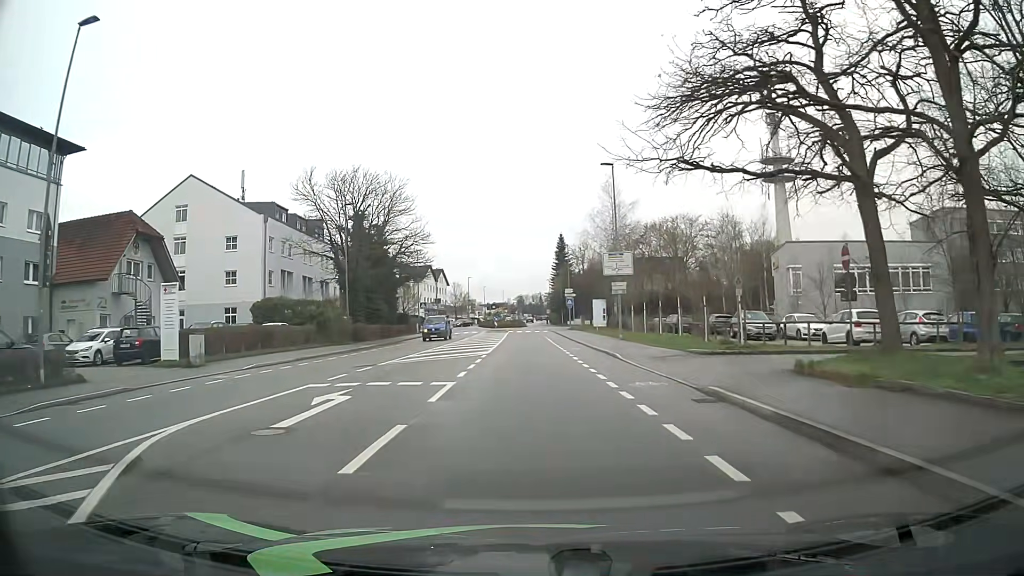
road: tertiary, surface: asphalt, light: Day
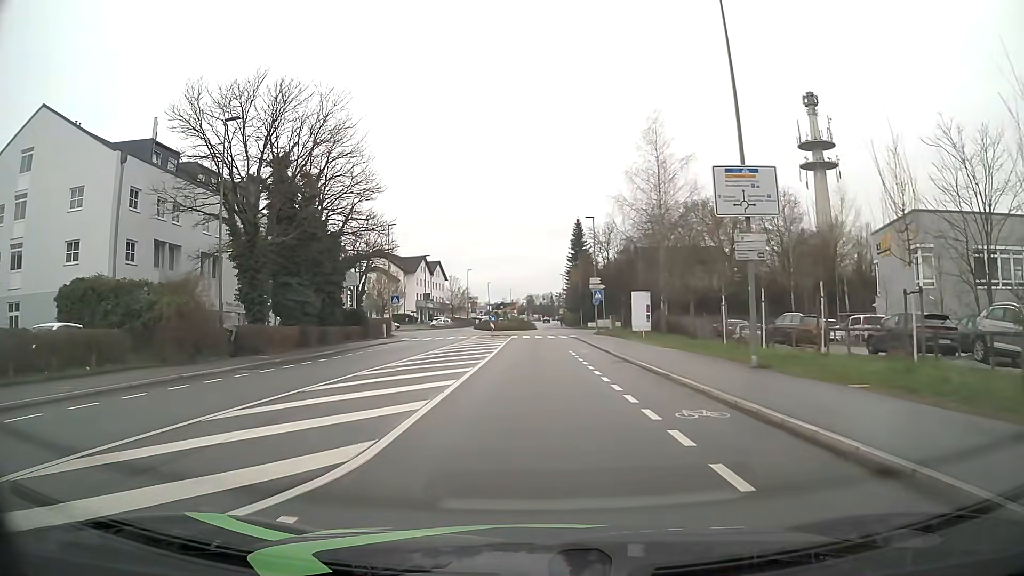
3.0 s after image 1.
(-0.1, +22.5) m; 0°
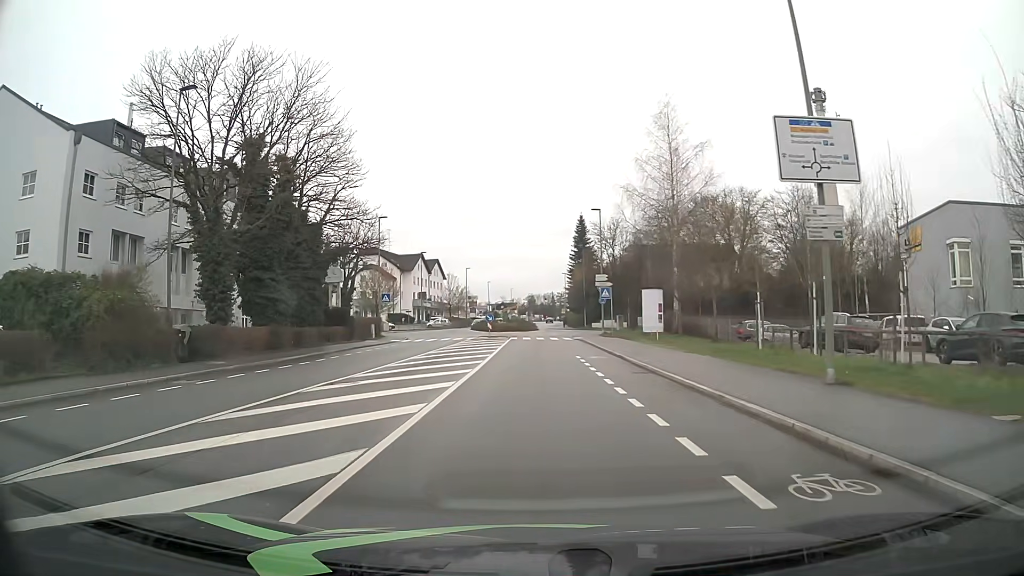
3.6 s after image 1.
(-0.1, +4.5) m; -1°
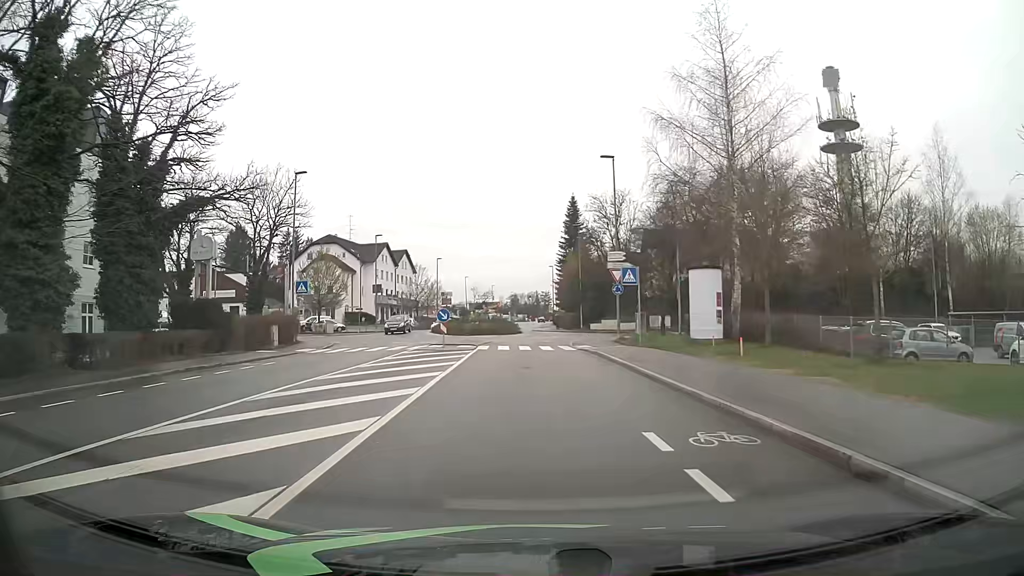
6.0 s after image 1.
(+0.2, +18.0) m; +2°
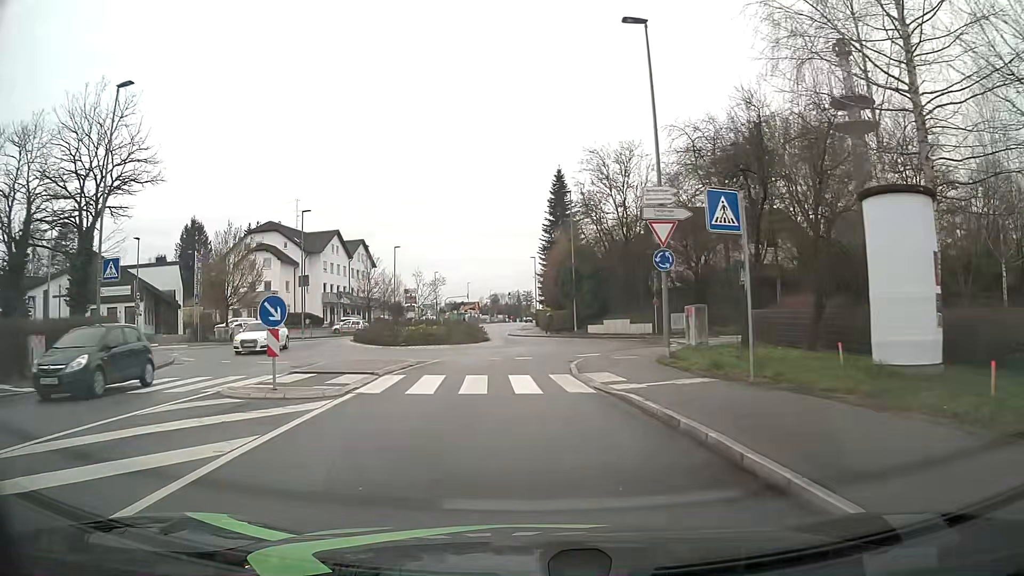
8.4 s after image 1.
(+0.5, +17.8) m; +1°
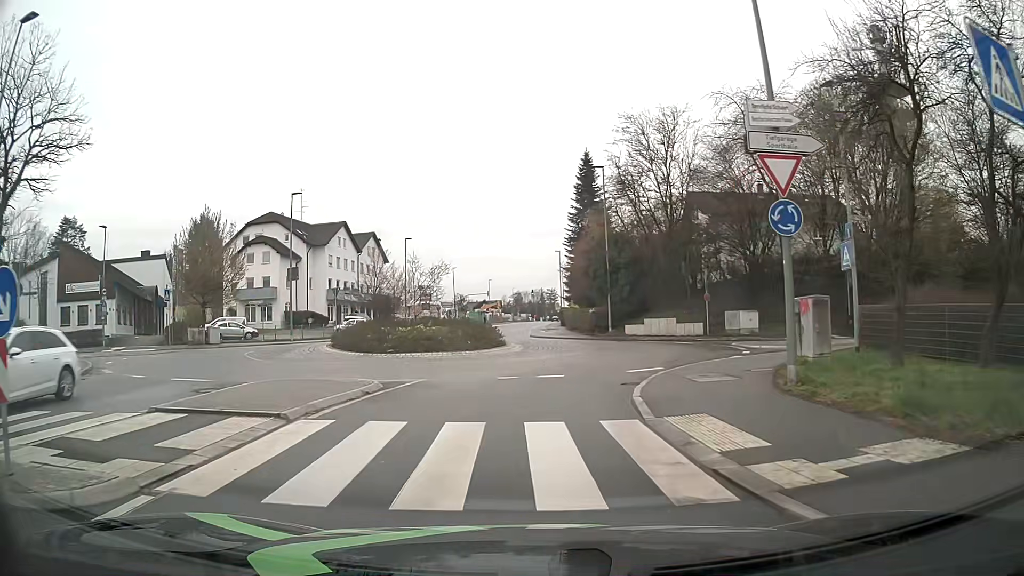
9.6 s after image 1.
(-0.1, +7.5) m; -2°
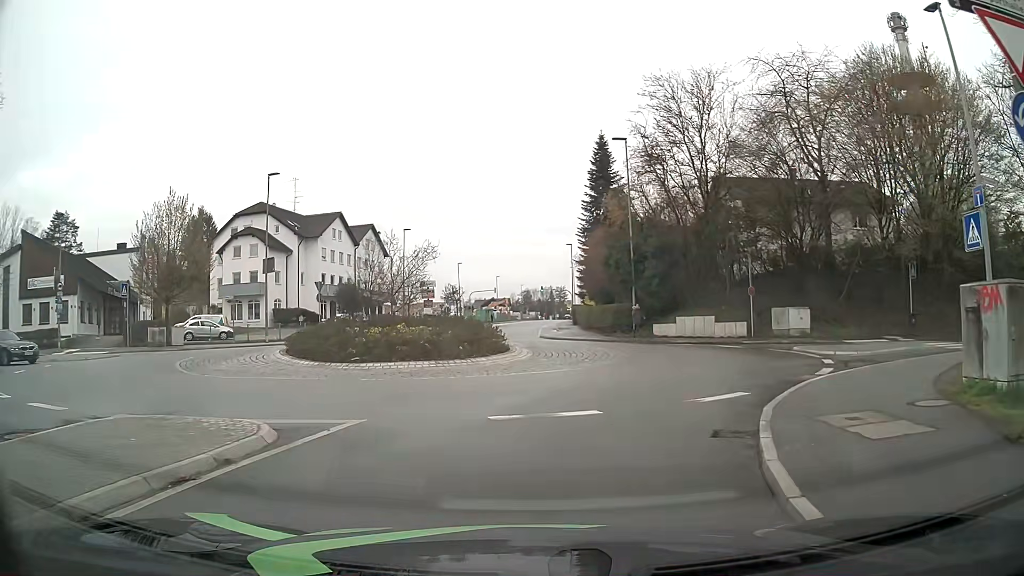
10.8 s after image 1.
(-0.1, +6.0) m; -2°
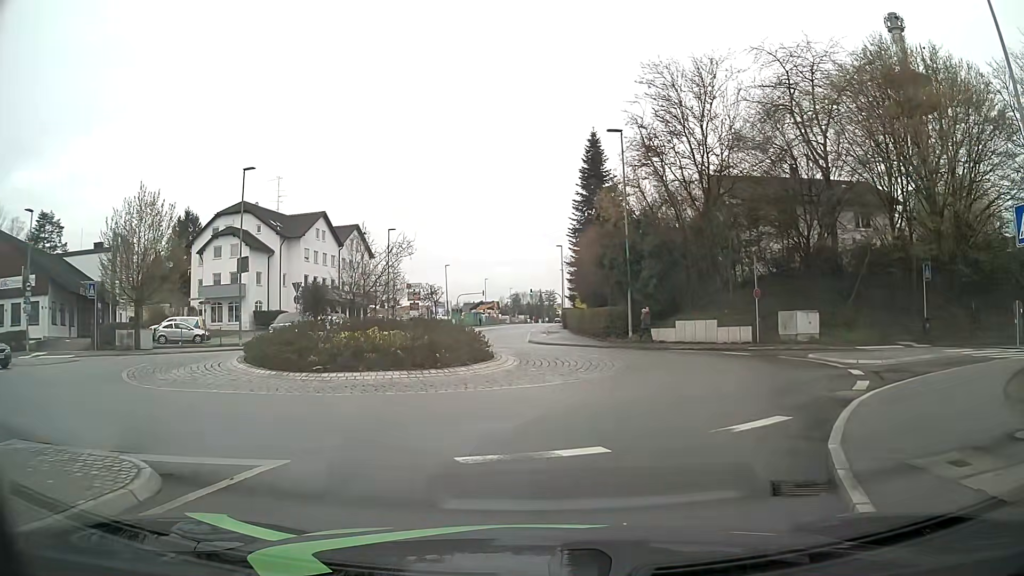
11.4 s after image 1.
(0.0, +2.2) m; +3°
(+1, +10) (+4, +19) (+1, +29) (-3, +38) (-3, +48) (-3, +58) (-3, +68) (-3, +78) (-3, +88) (-3, +98) m
